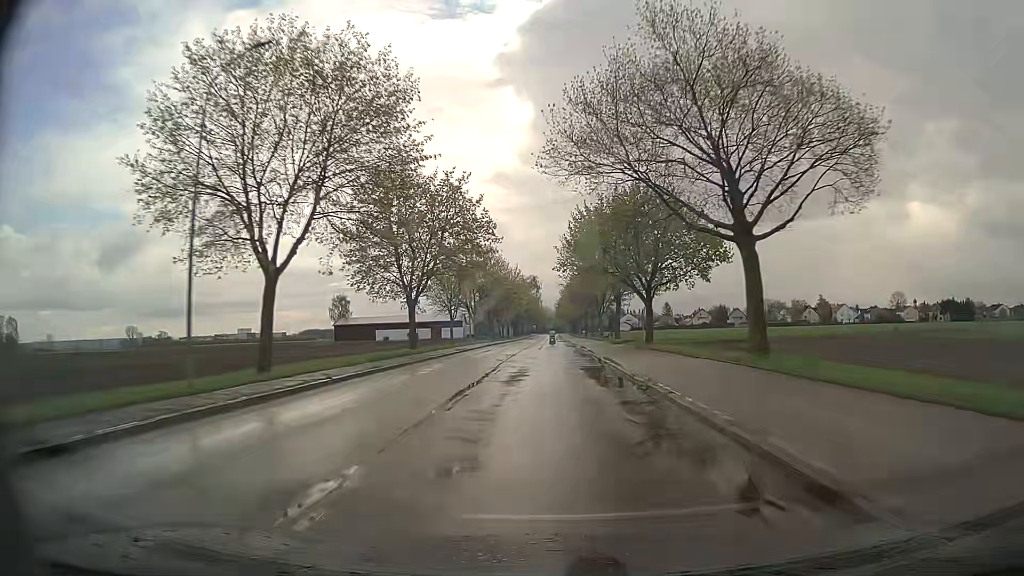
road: residential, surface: asphalt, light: Day
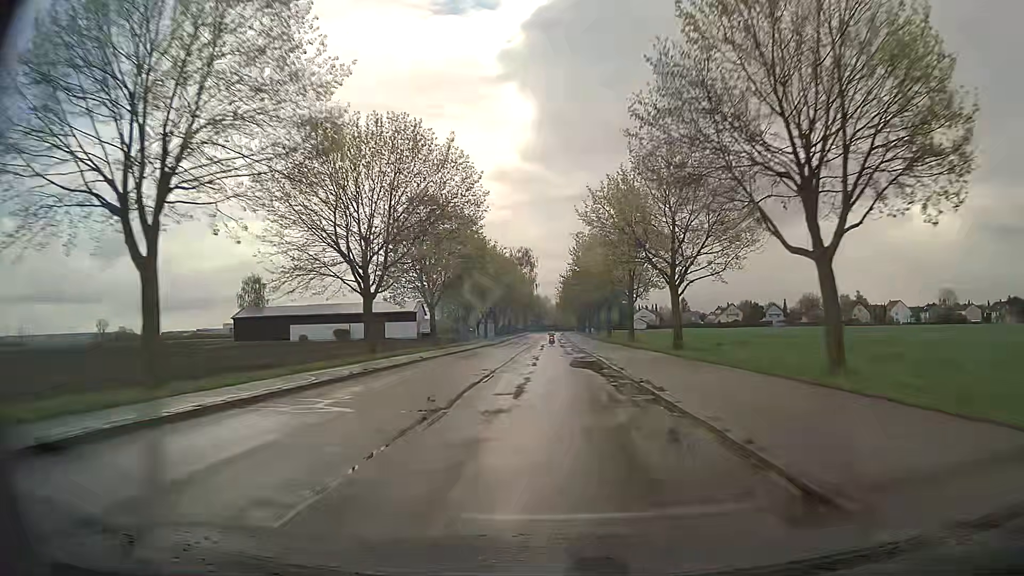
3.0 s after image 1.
(+0.4, +66.2) m; +1°
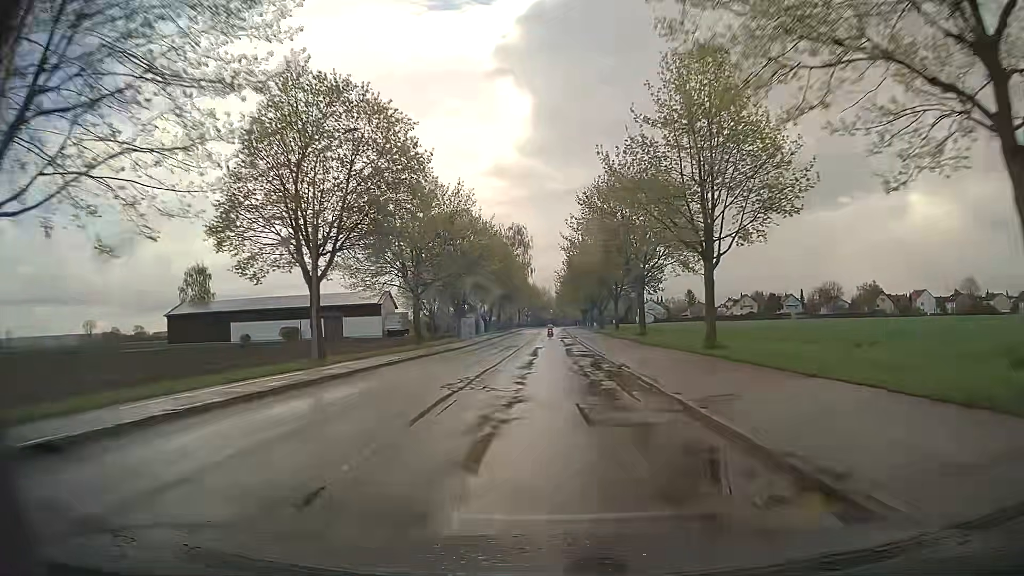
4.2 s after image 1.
(-0.1, +25.7) m; 0°
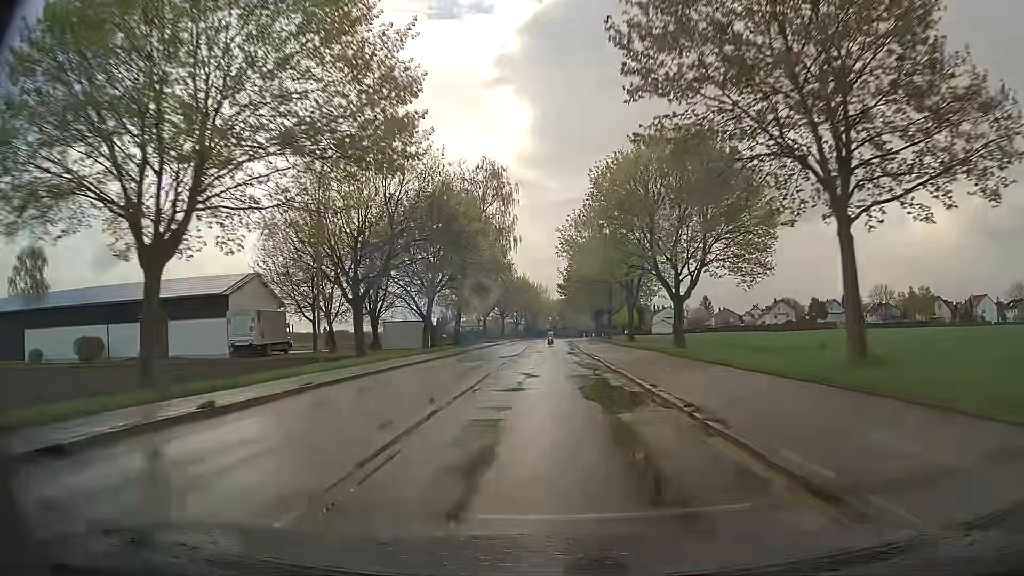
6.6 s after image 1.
(0.0, +49.7) m; 0°
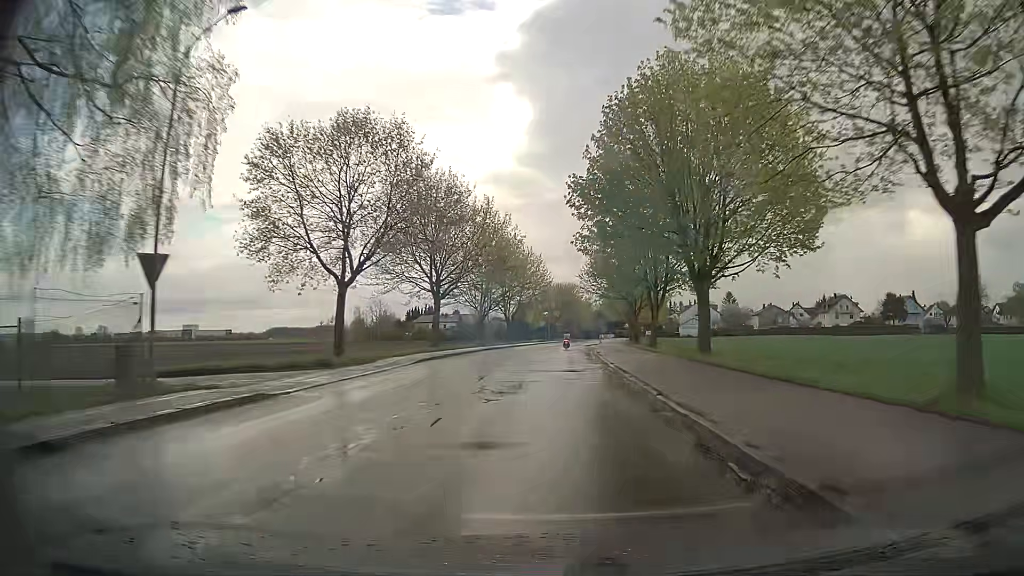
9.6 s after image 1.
(0.0, +60.0) m; +1°
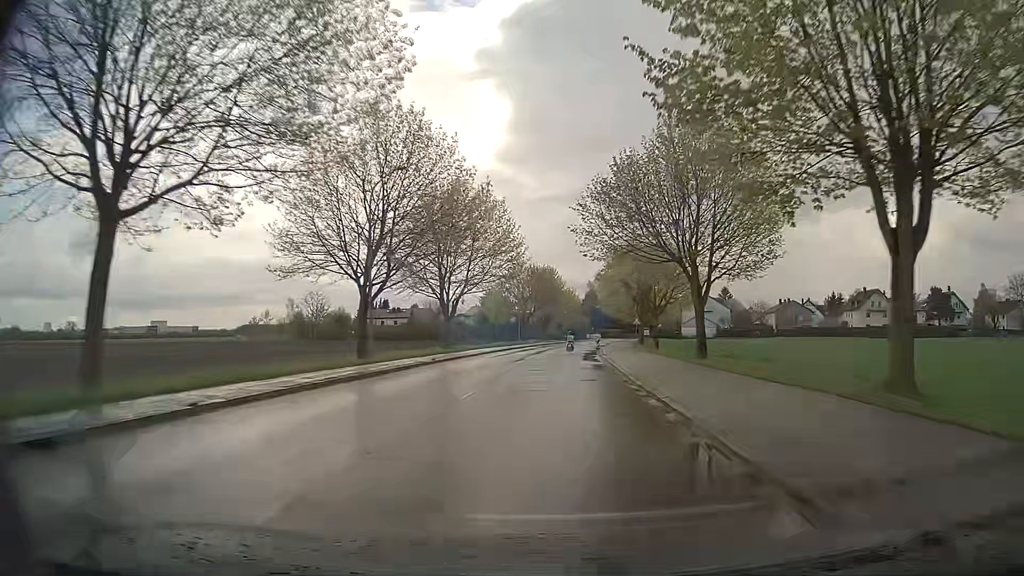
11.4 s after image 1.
(+0.4, +34.9) m; +1°
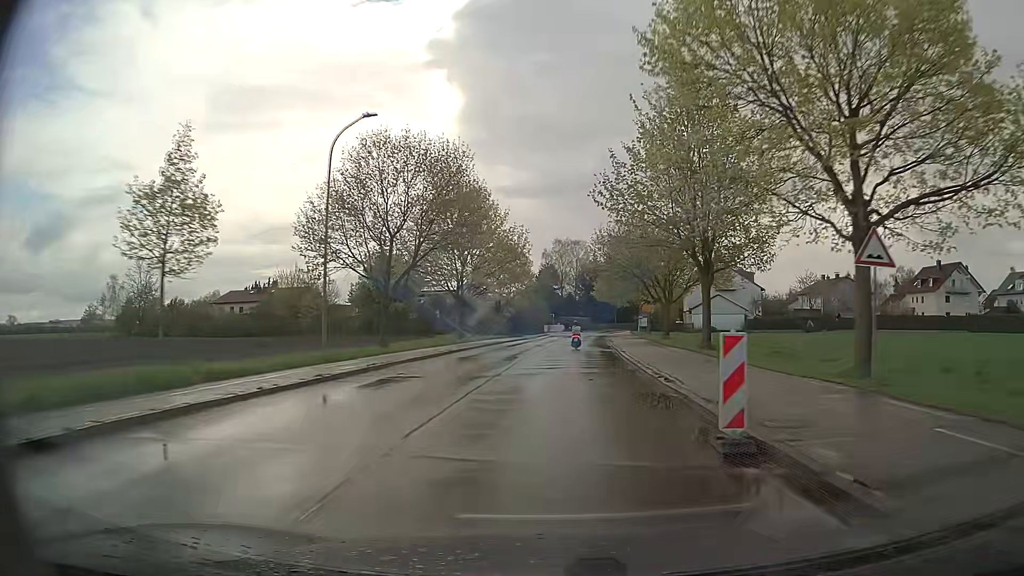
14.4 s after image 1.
(+2.2, +55.4) m; +5°
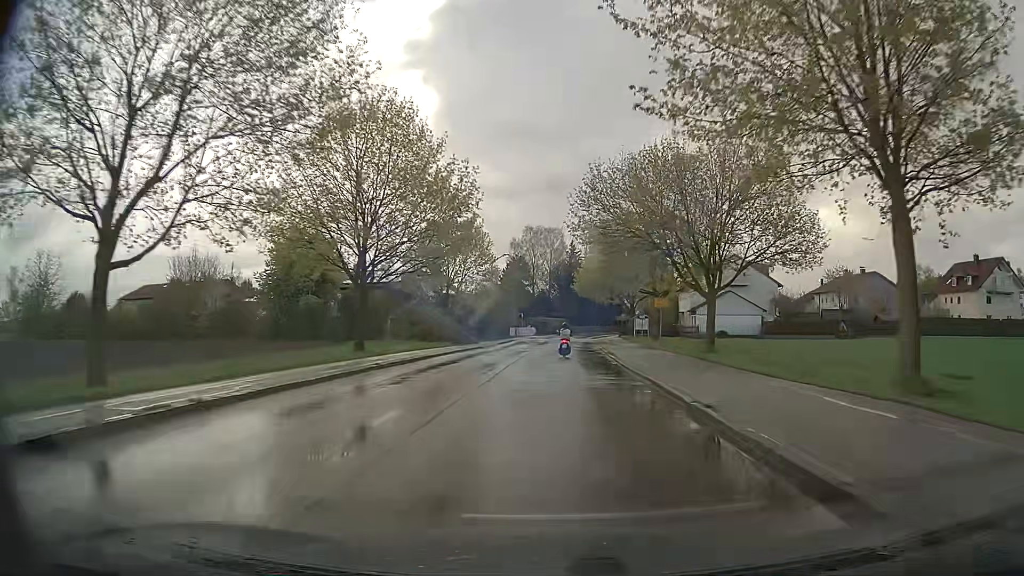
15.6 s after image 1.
(+0.4, +20.1) m; +2°
(0, +10) (0, +20) (+1, +30) (+1, +40) (+2, +50) (+3, +60) (+4, +70) (+5, +80) (+7, +90) (+9, +99) m
